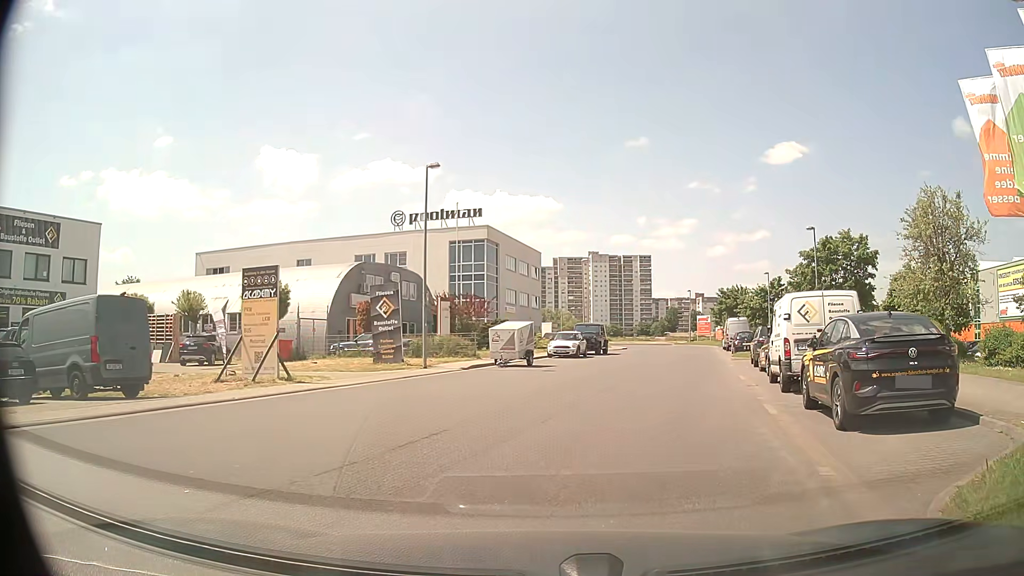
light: Day
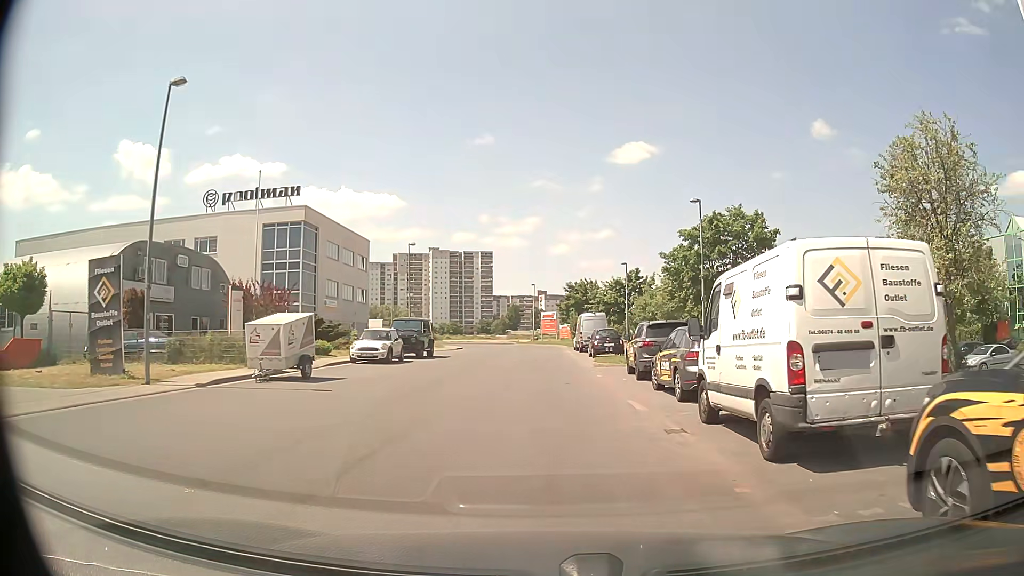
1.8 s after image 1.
(+1.2, +9.2) m; +14°
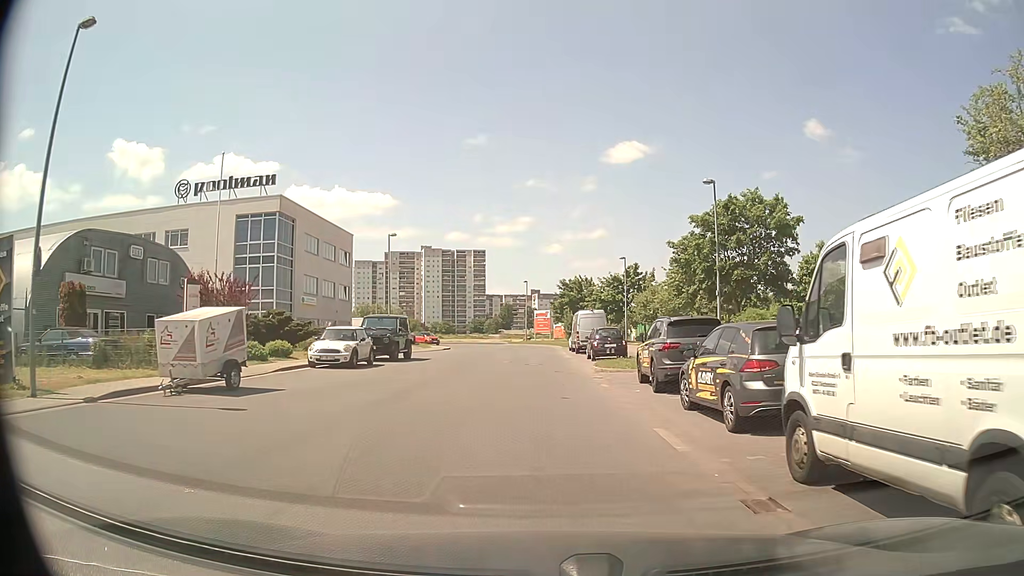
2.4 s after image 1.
(0.0, +4.3) m; +1°
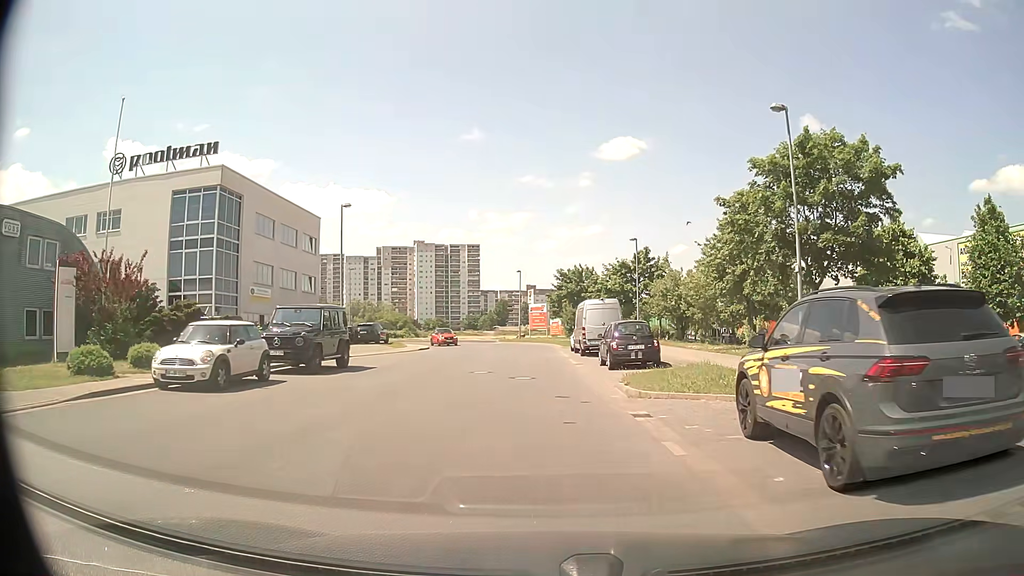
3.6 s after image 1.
(0.0, +9.8) m; 0°
